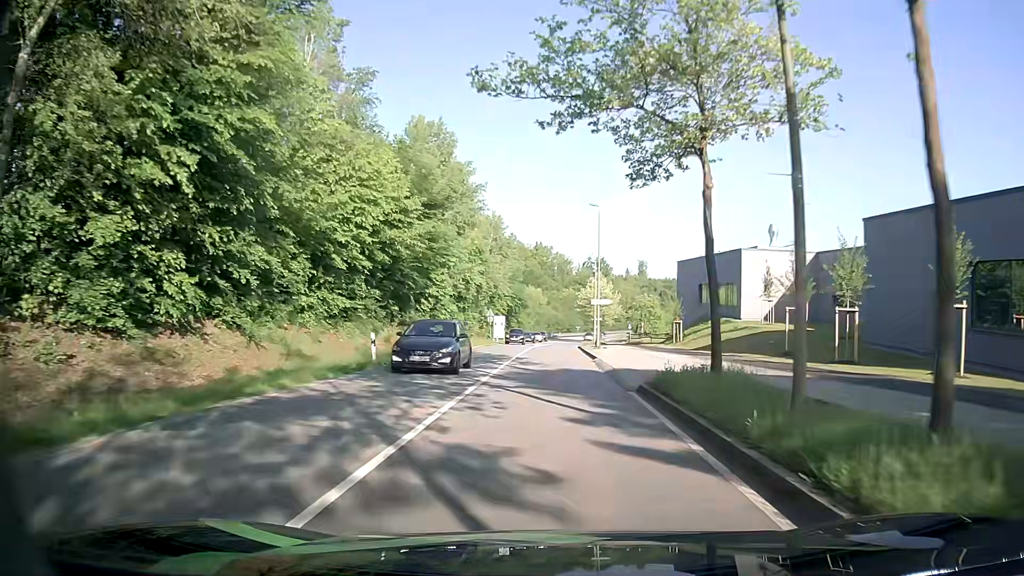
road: secondary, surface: asphalt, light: Day
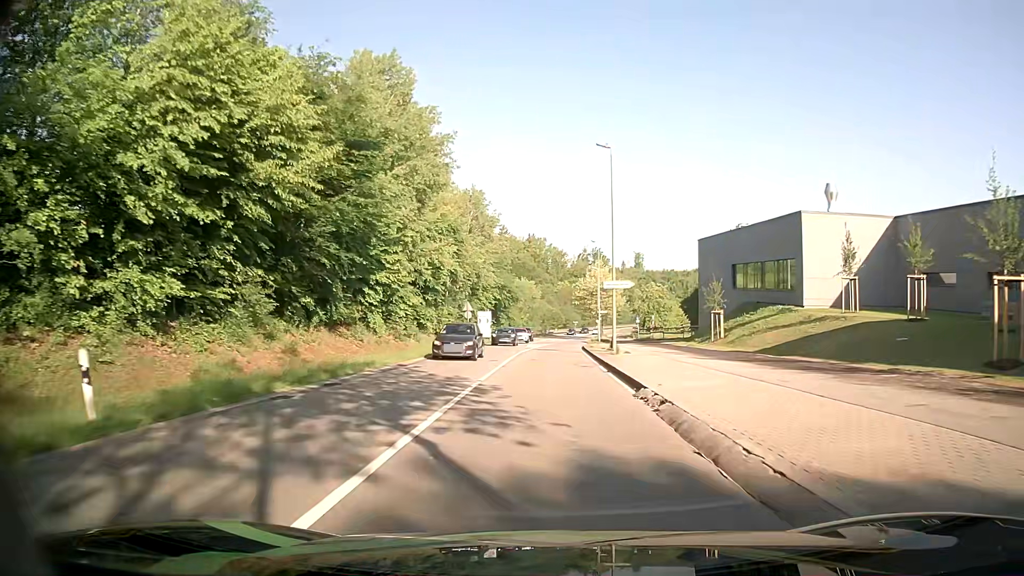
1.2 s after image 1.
(+0.3, +15.1) m; +1°
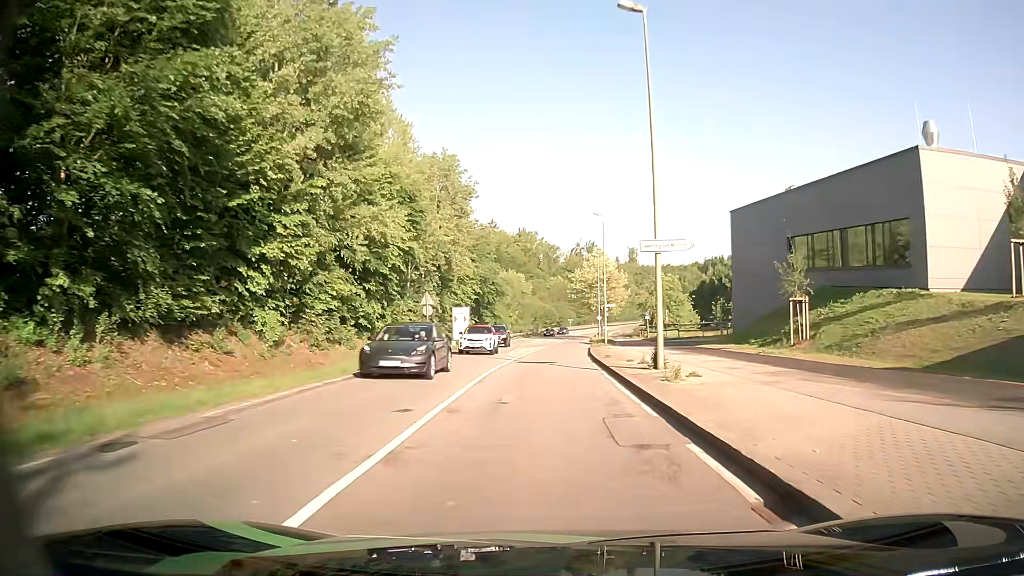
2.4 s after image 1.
(+0.1, +15.3) m; +1°
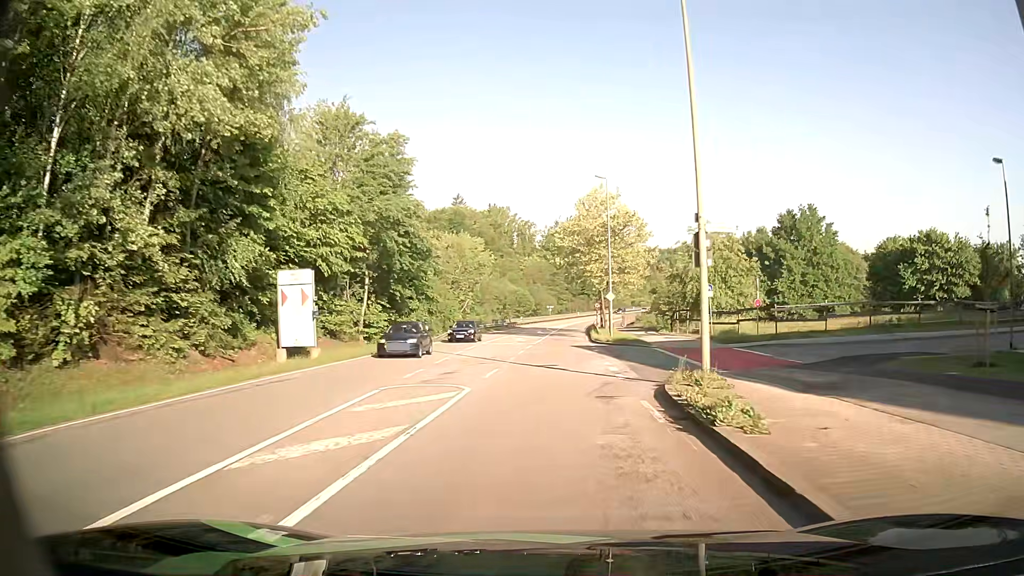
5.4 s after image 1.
(+0.5, +38.6) m; +1°
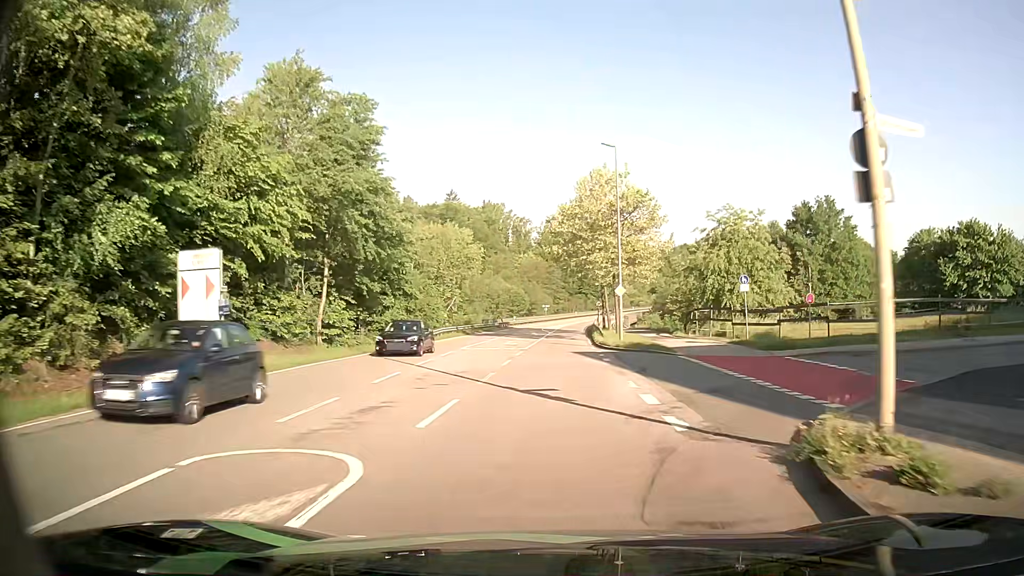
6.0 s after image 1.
(+0.1, +7.8) m; +1°
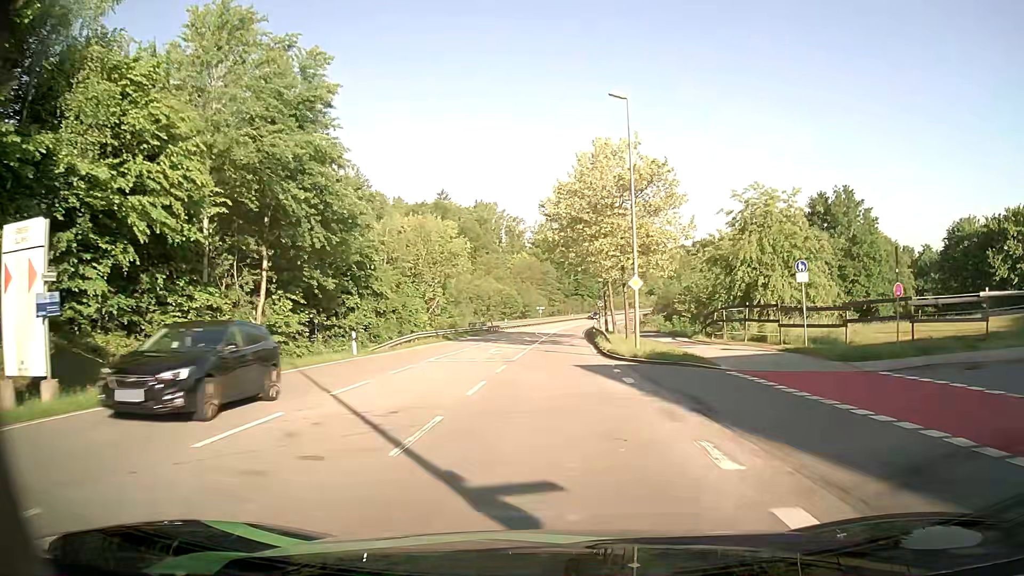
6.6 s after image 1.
(+0.1, +7.9) m; 0°
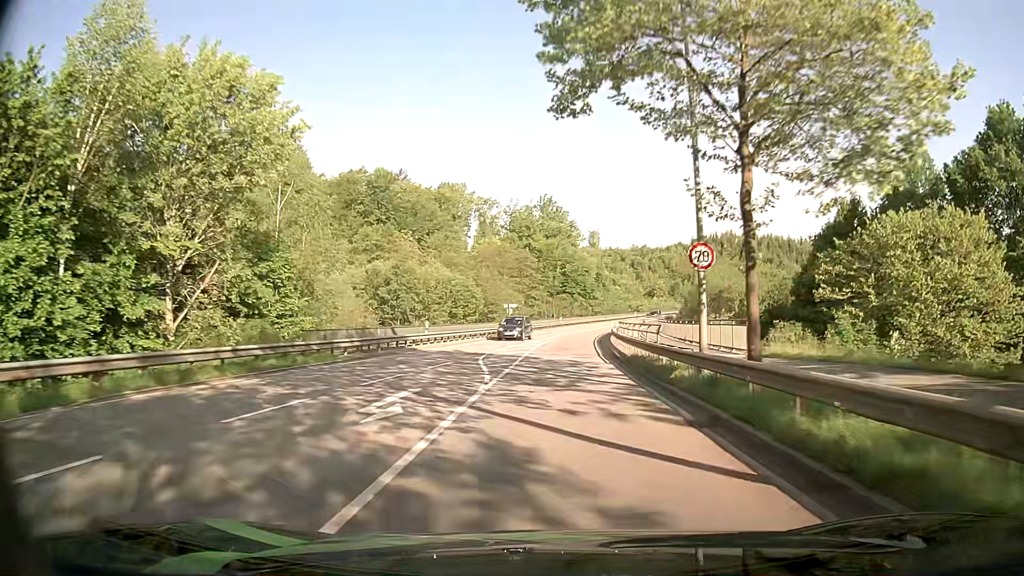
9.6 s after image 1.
(+0.7, +42.0) m; +2°
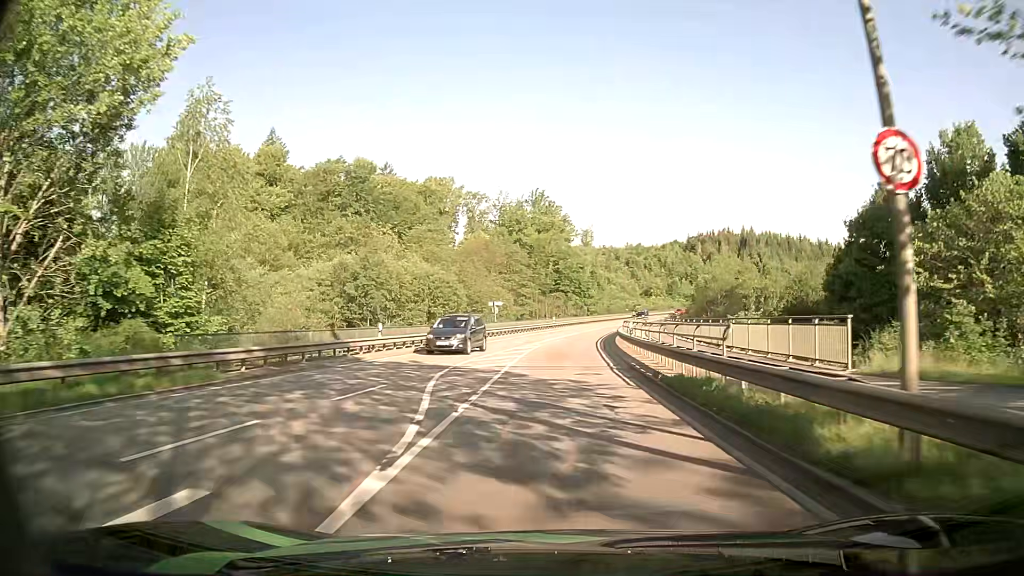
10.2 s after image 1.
(+0.1, +8.9) m; +1°
